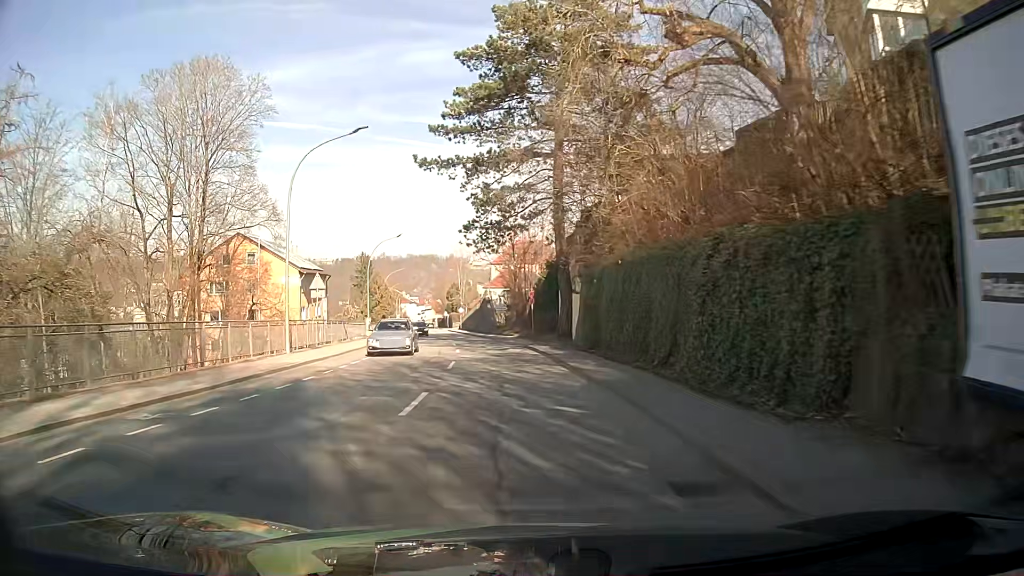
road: tertiary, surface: asphalt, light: Day
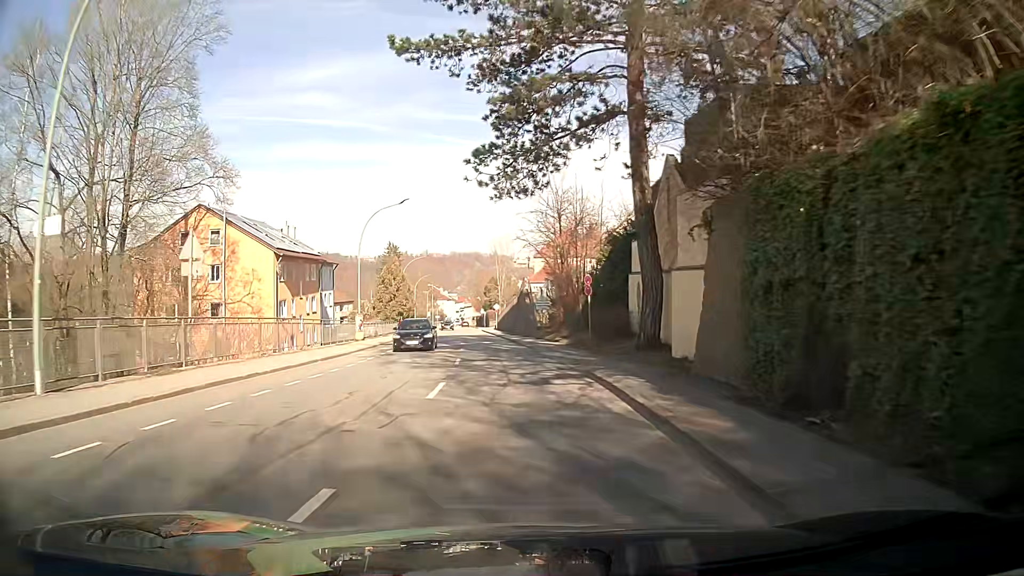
(-0.3, +16.3) m; -3°
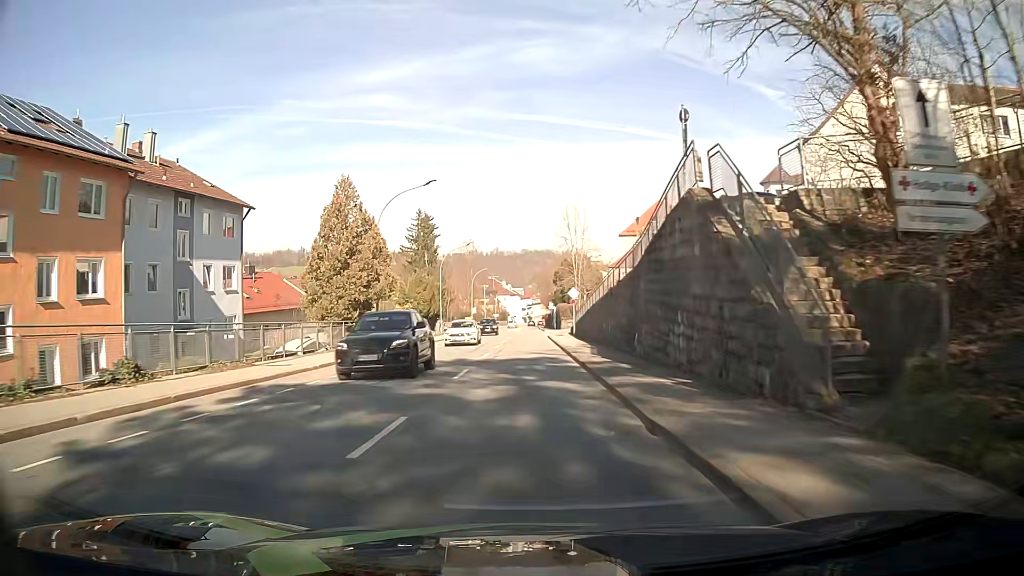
(-2.4, +41.1) m; -6°
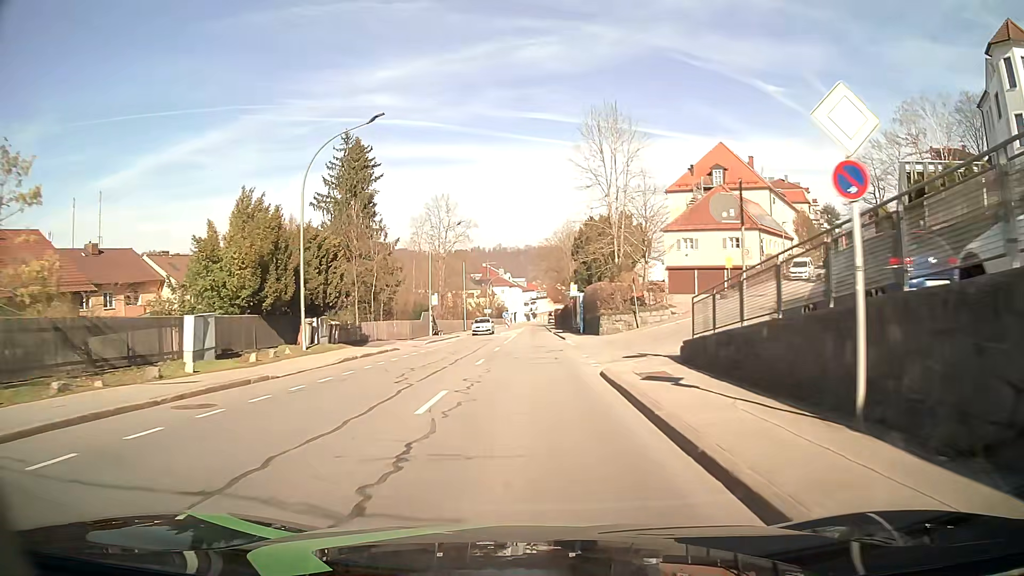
(-0.3, +41.9) m; 0°
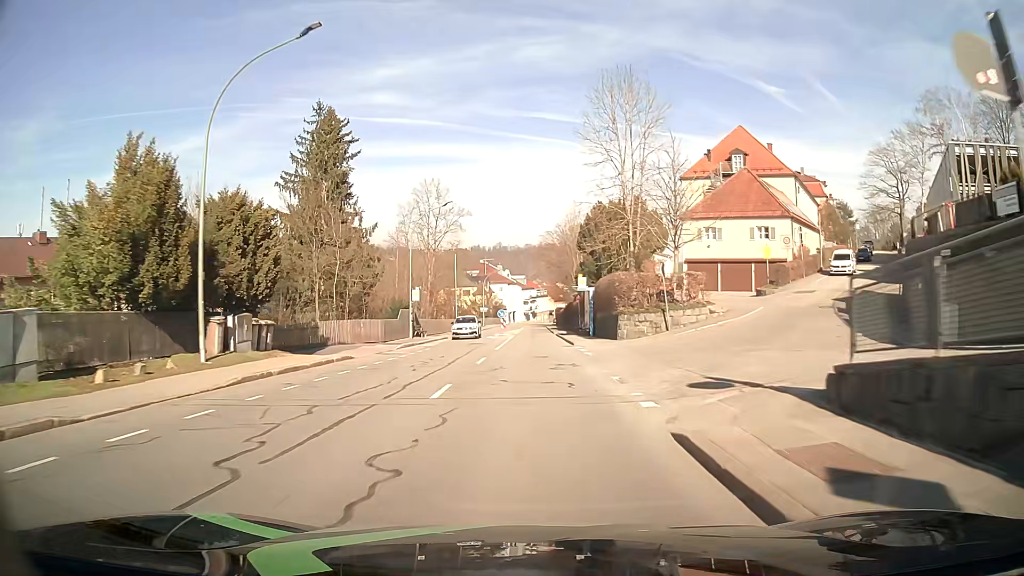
(0.0, +8.4) m; 0°
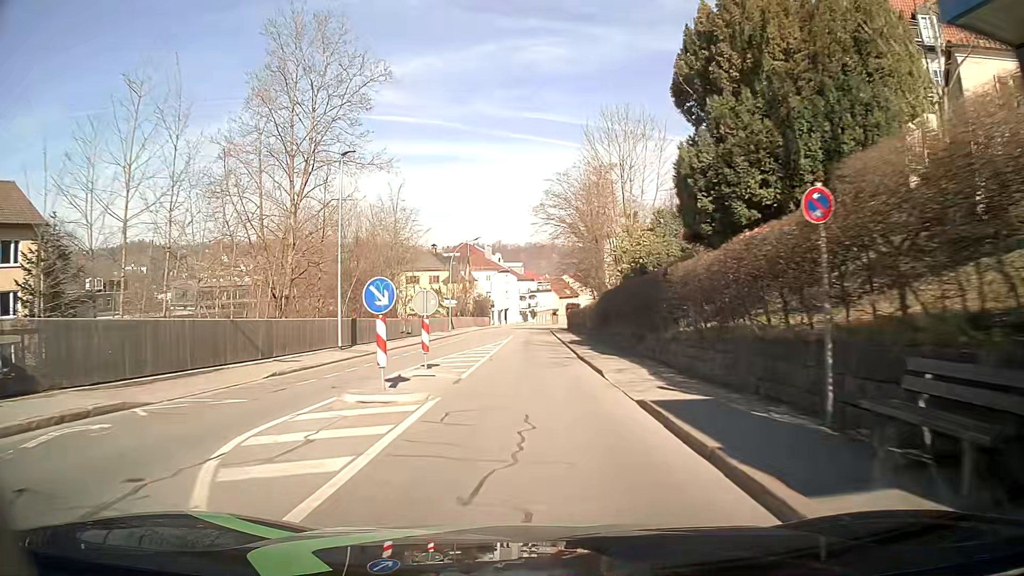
(+0.1, +41.5) m; +1°
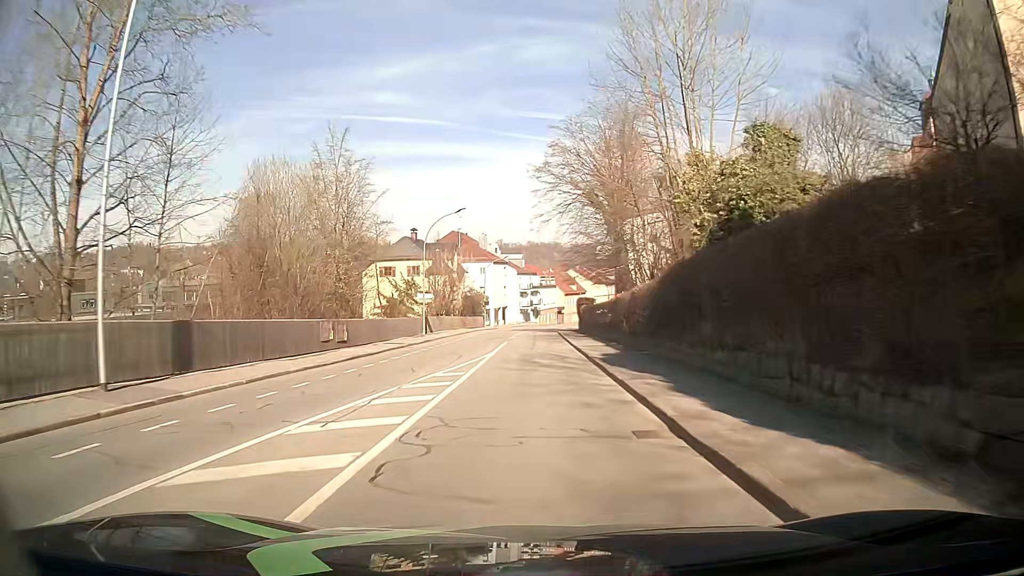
(-0.2, +16.5) m; -1°
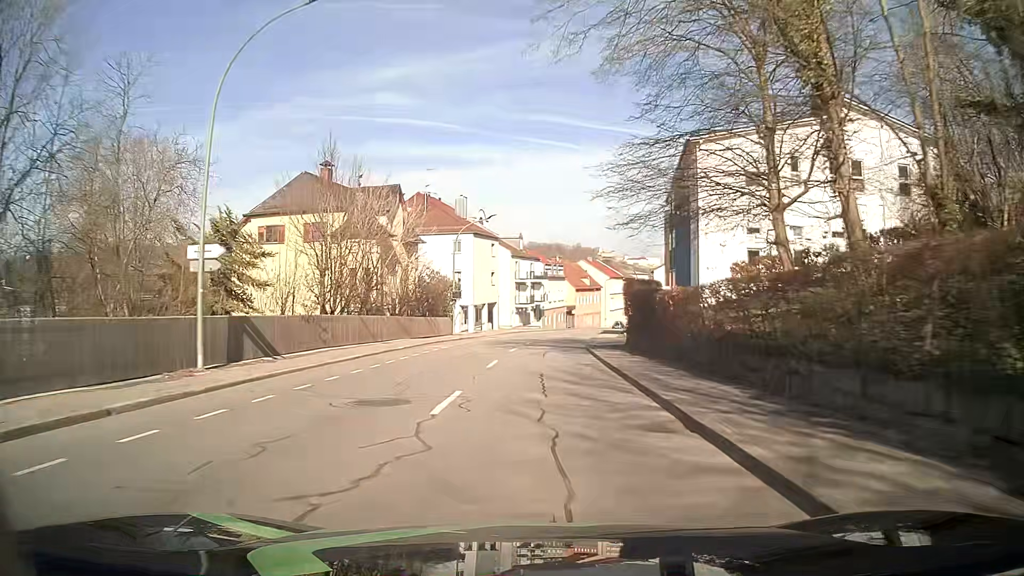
(-0.1, +33.0) m; 0°
(0, +10) (0, +20) (+1, +30) (+1, +40) (+2, +50) (+3, +60) (+5, +70) (+7, +80) (+9, +89) (+12, +99) m
